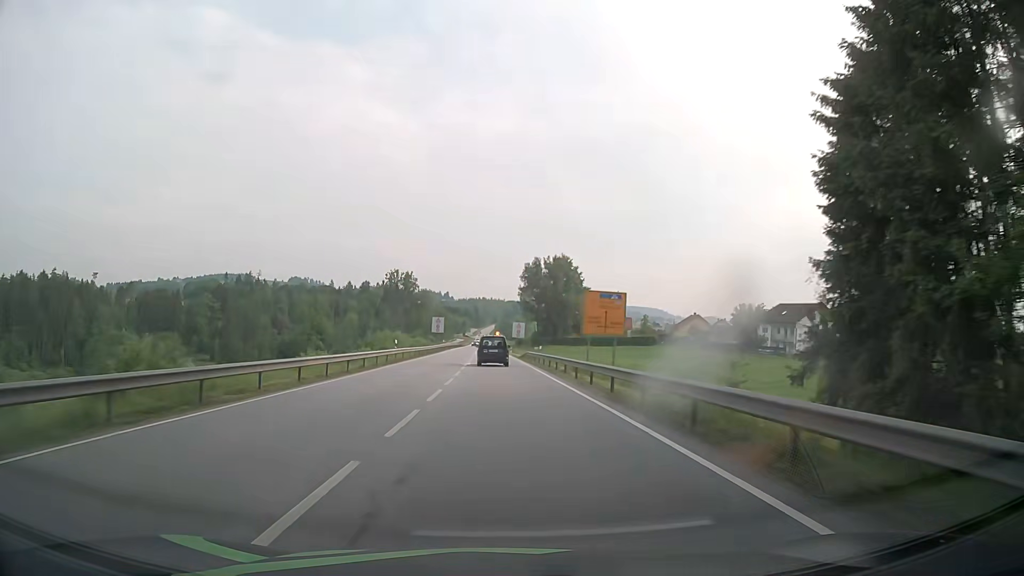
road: primary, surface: asphalt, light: Day
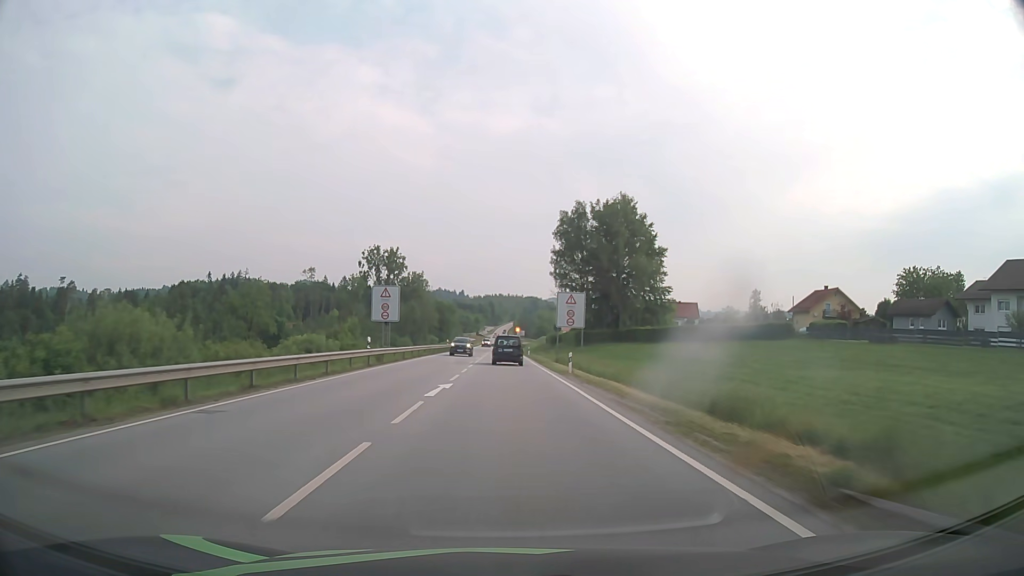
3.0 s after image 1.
(-0.8, +65.0) m; -1°
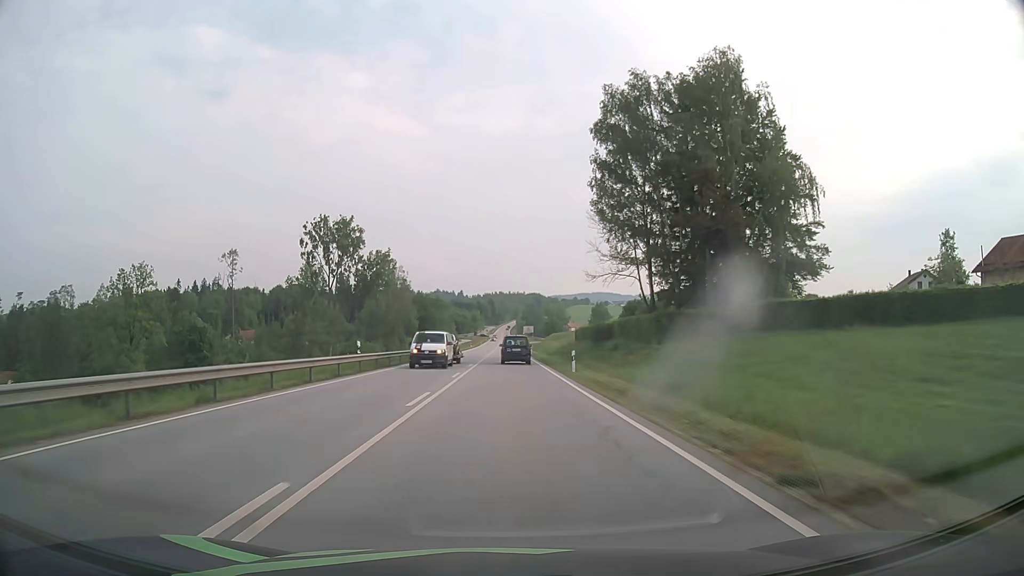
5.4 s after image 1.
(-0.1, +50.8) m; 0°
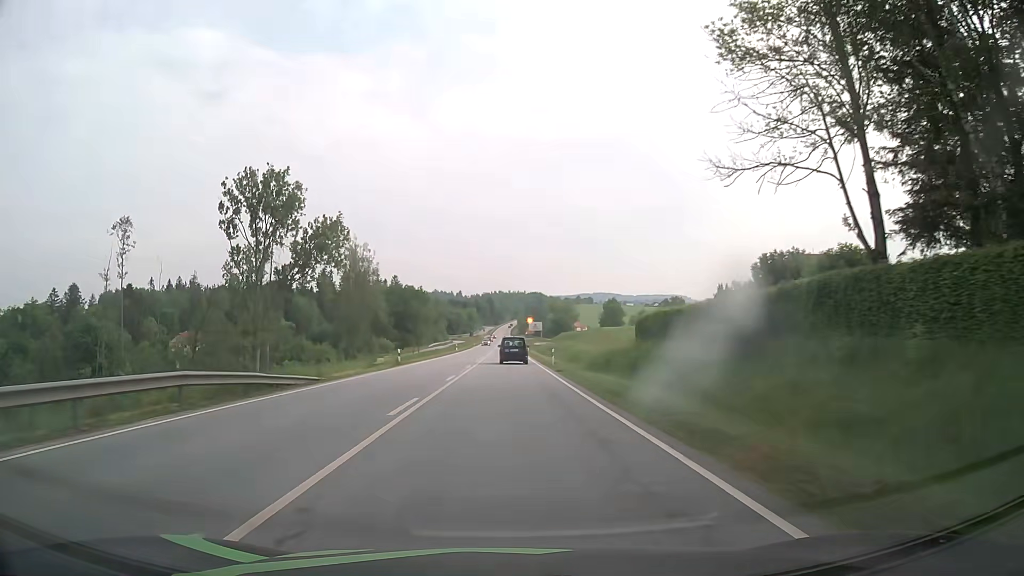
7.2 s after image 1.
(0.0, +37.8) m; 0°
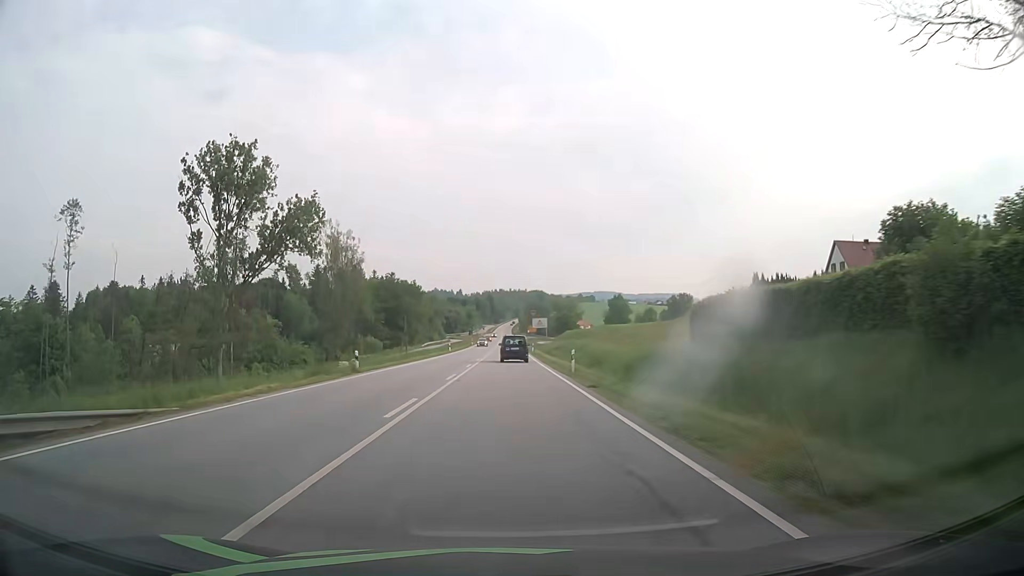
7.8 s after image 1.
(0.0, +12.5) m; 0°
(0, +10) (0, +20) (0, +30) (0, +40) (0, +50) (0, +60) (0, +70) (0, +80) (0, +90) (0, +100) m
